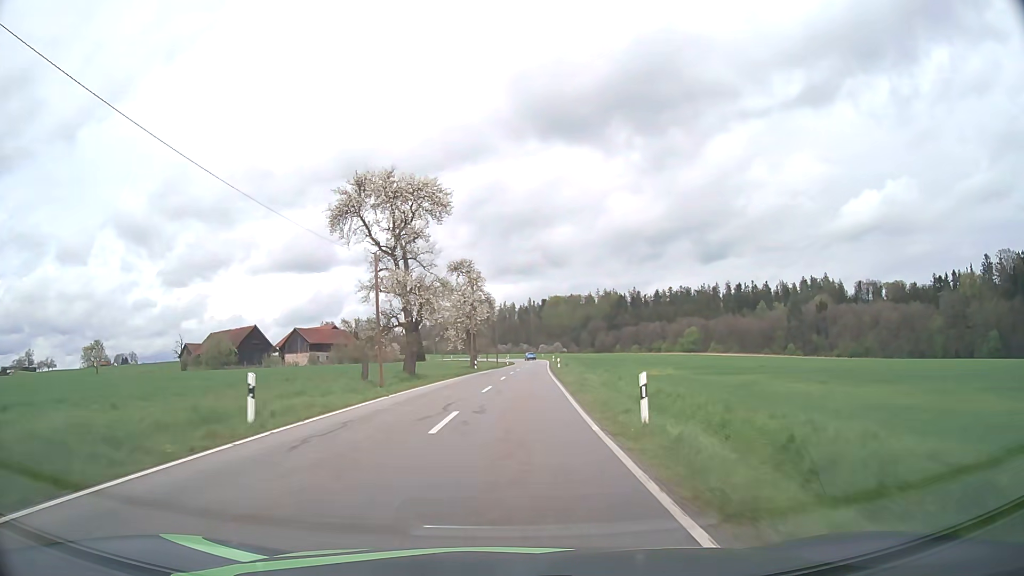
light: Day
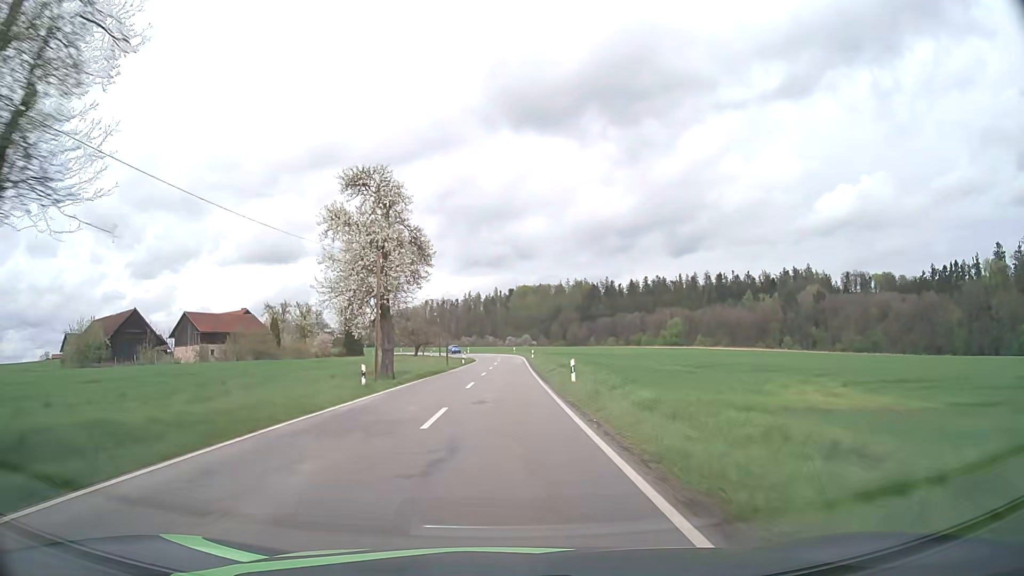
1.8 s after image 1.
(+1.1, +35.9) m; +3°
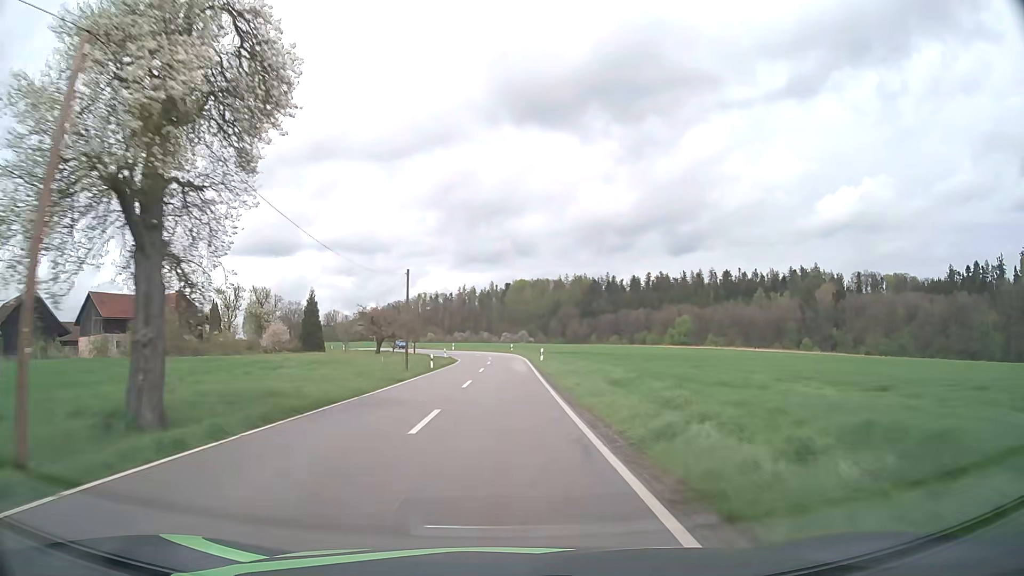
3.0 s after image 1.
(0.0, +25.2) m; 0°
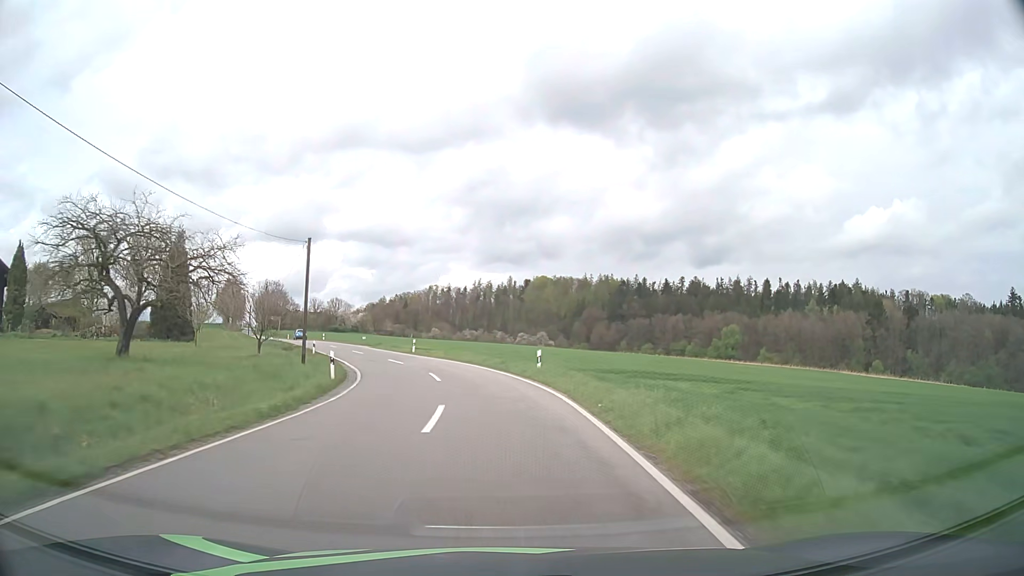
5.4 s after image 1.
(0.0, +48.7) m; -1°
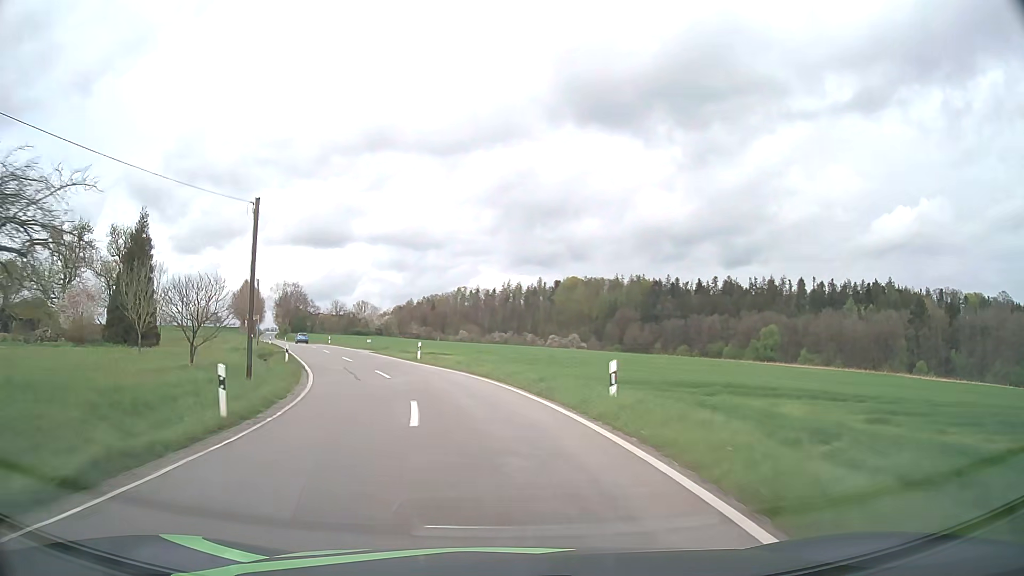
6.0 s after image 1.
(-0.2, +11.2) m; -2°
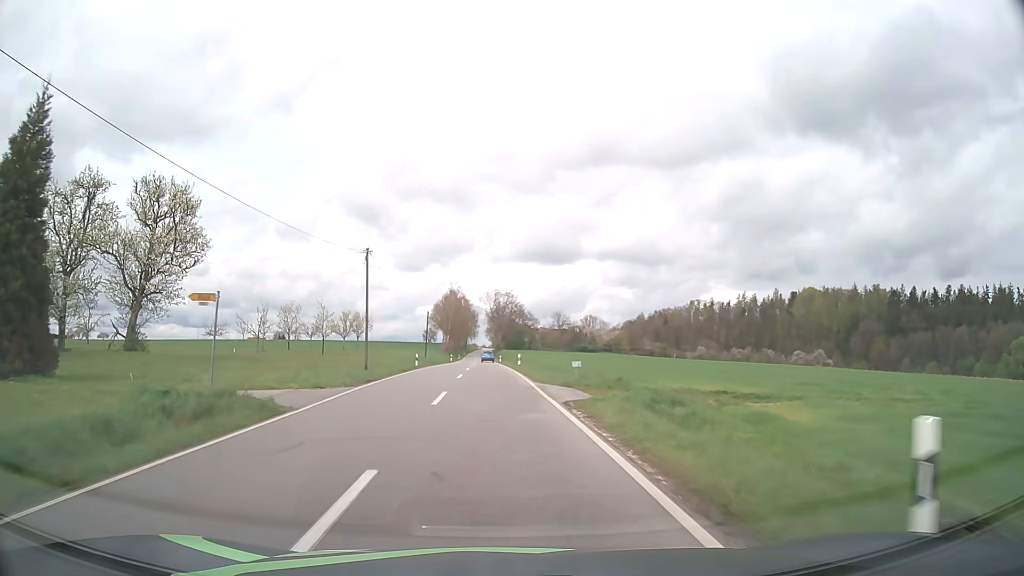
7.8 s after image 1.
(-5.4, +31.8) m; -19°
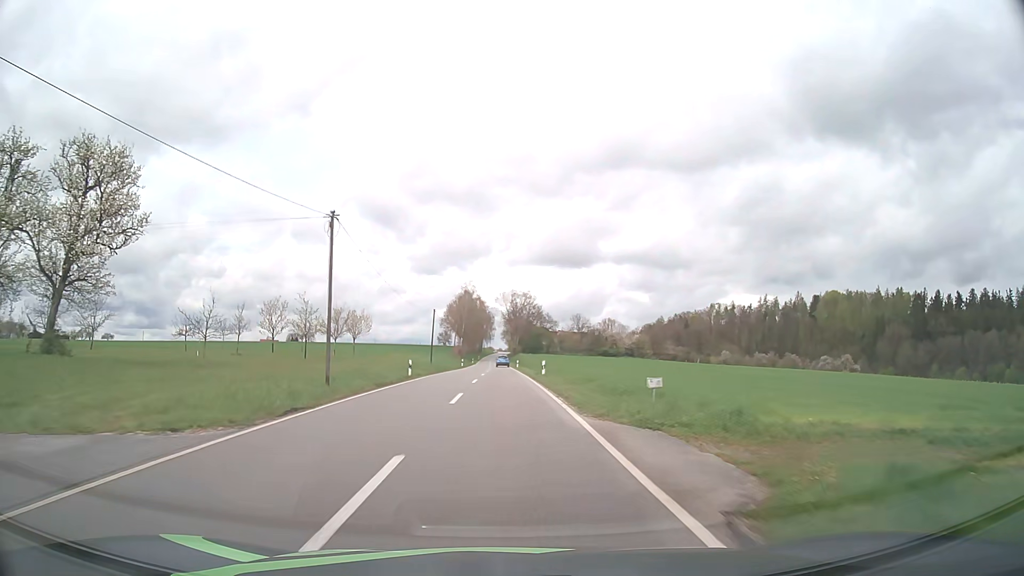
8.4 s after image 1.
(-0.2, +10.9) m; -2°
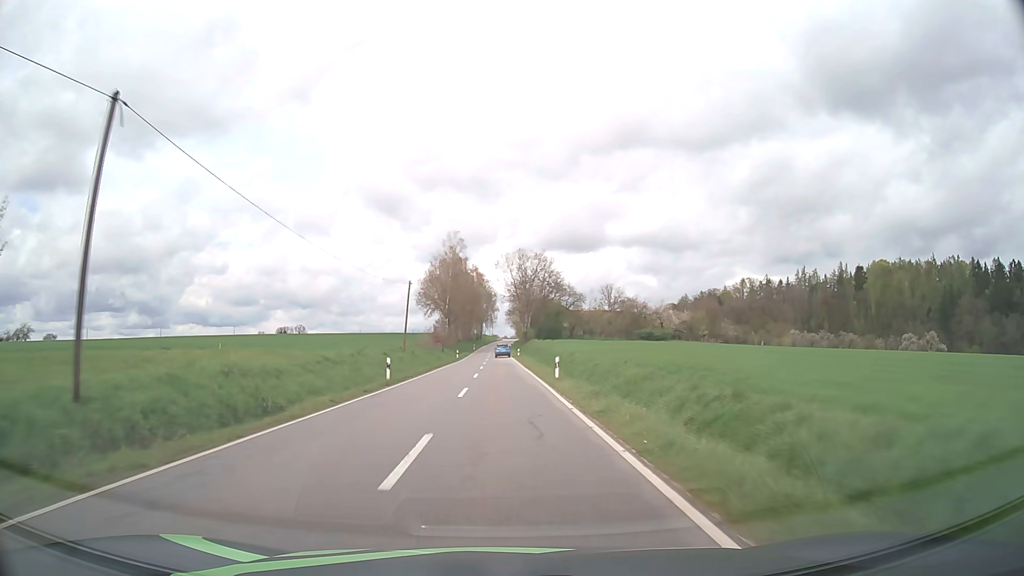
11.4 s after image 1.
(-0.3, +58.7) m; -1°
(0, +10) (0, +20) (0, +30) (0, +40) (0, +50) (-1, +60) (-1, +70) (-1, +80) (-1, +90) (-1, +100) m
